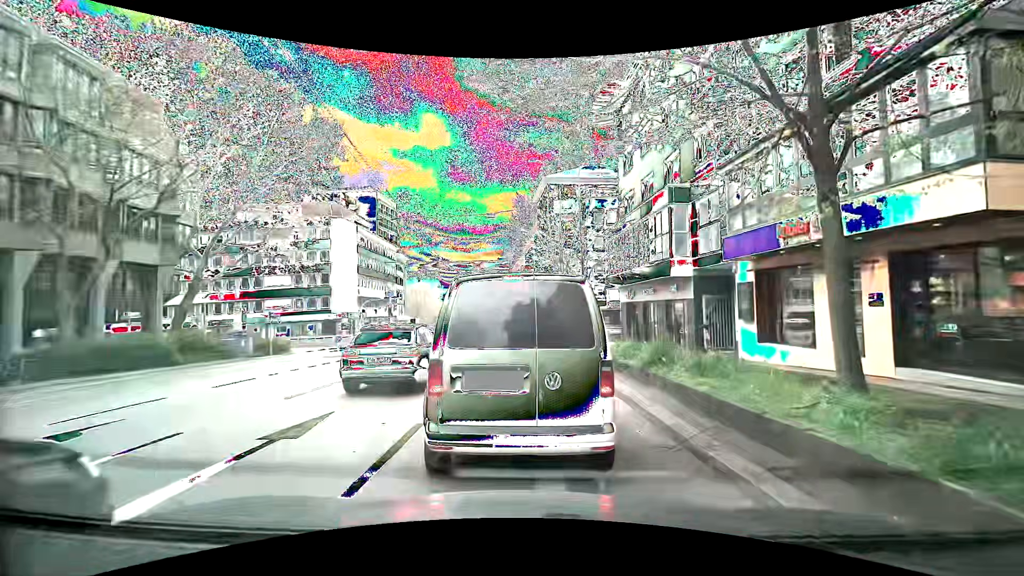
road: secondary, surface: asphalt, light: Day
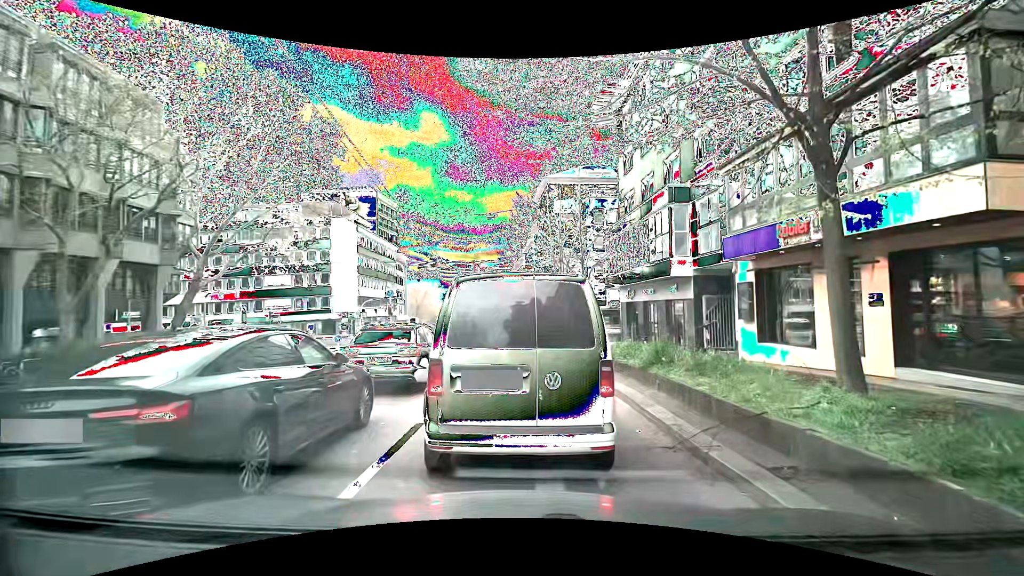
(0.0, +0.1) m; 0°
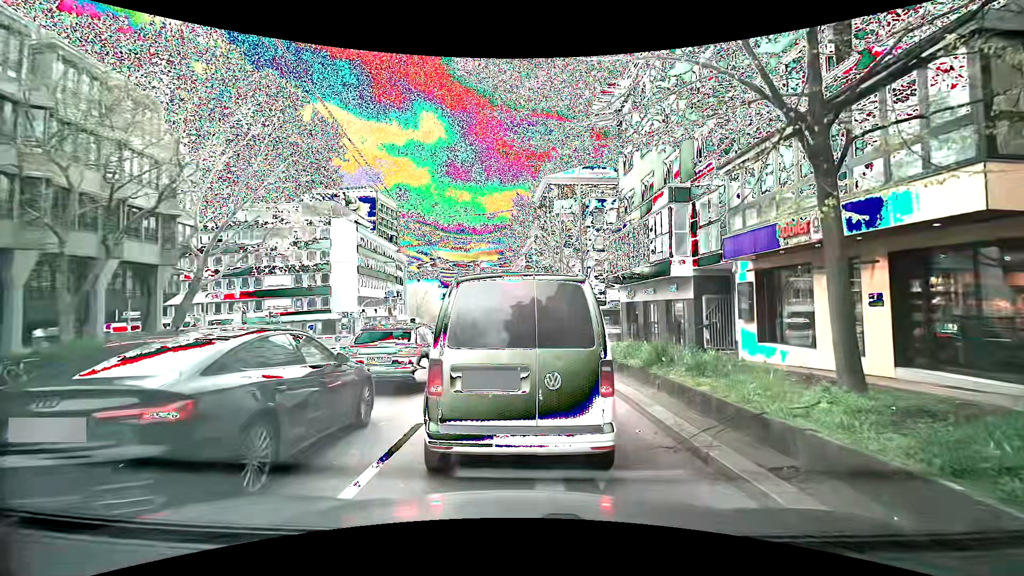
(0.0, 0.0) m; 0°
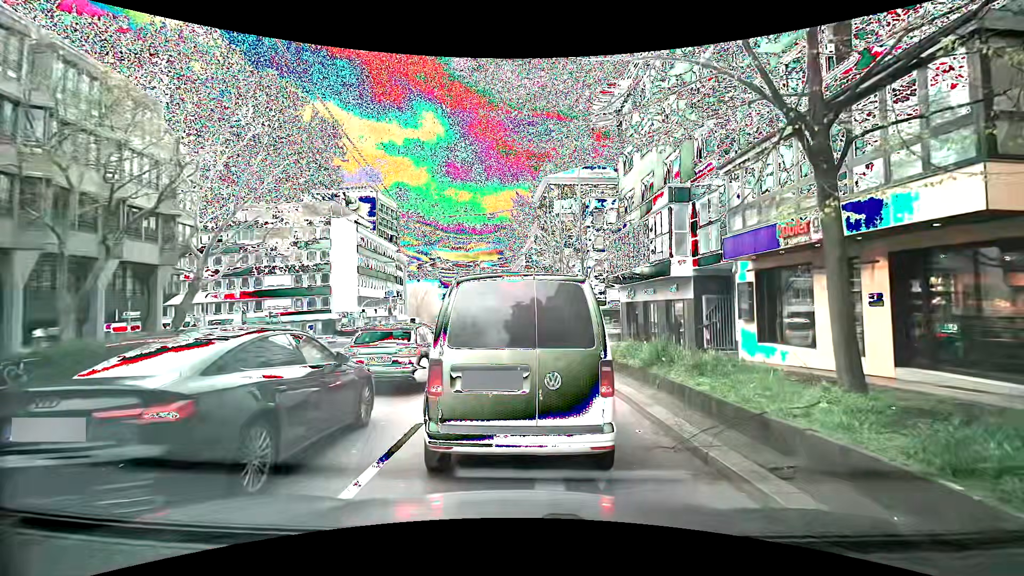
(0.0, 0.0) m; 0°
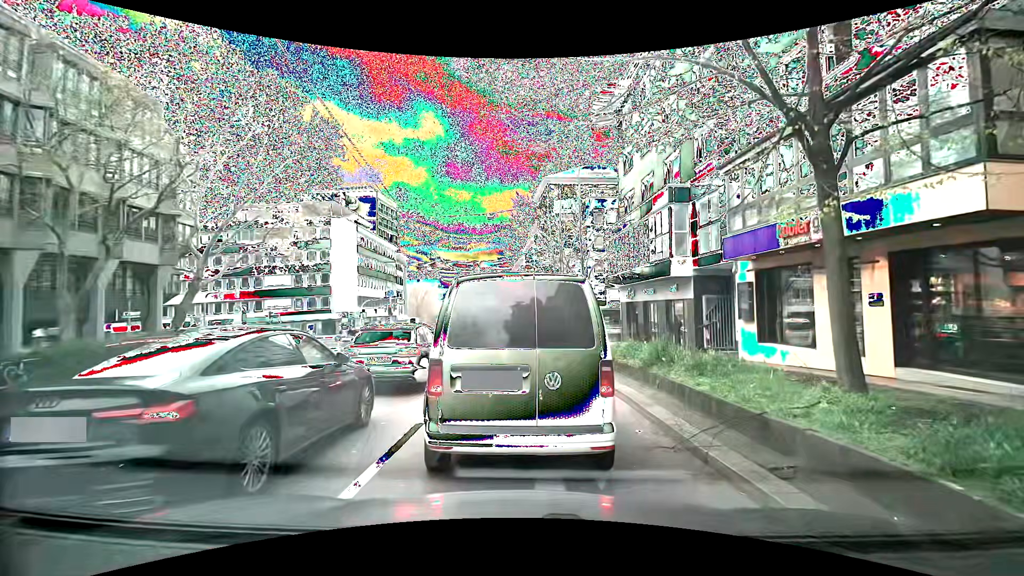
(0.0, 0.0) m; 0°
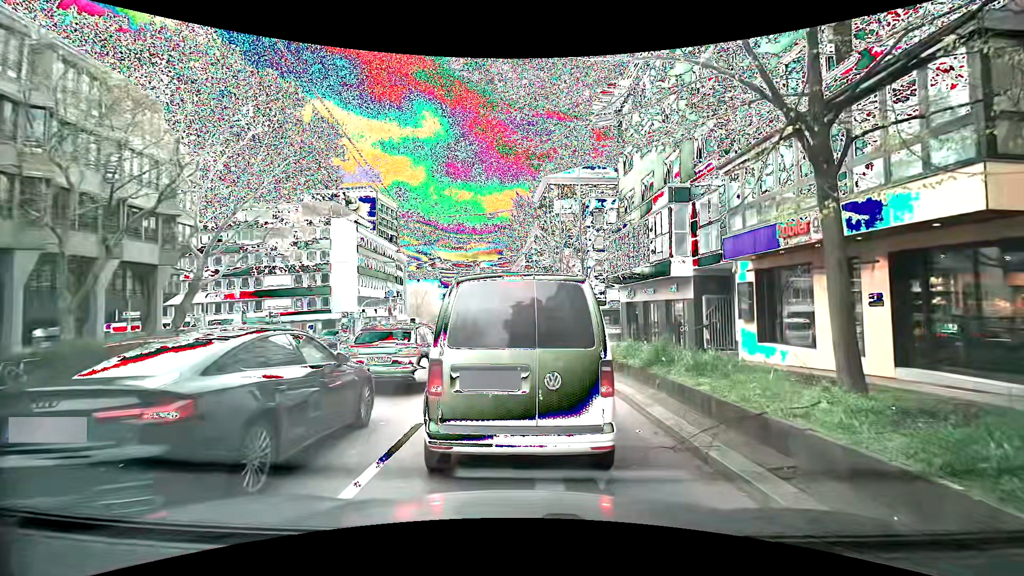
(0.0, 0.0) m; 0°
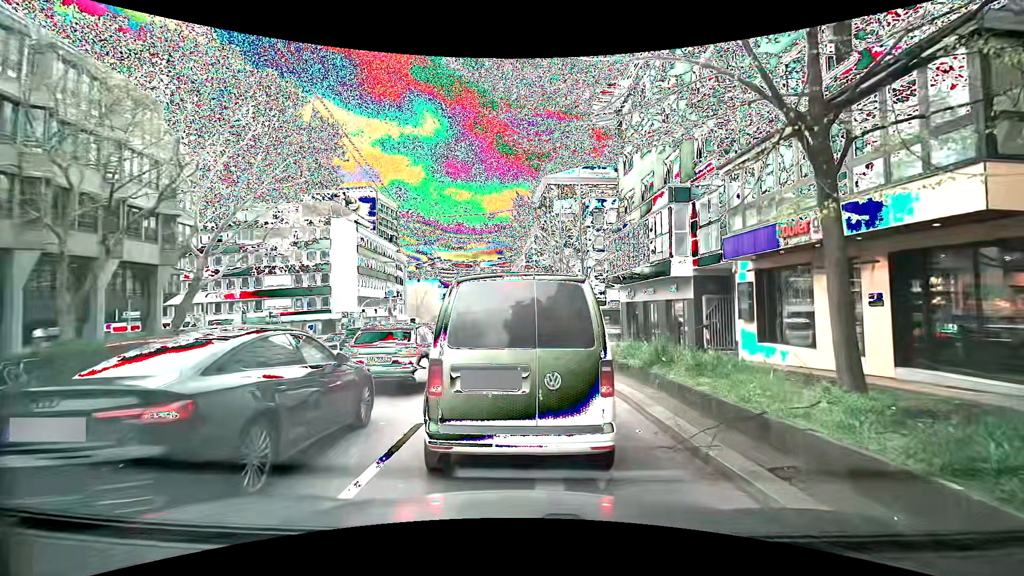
(0.0, 0.0) m; 0°
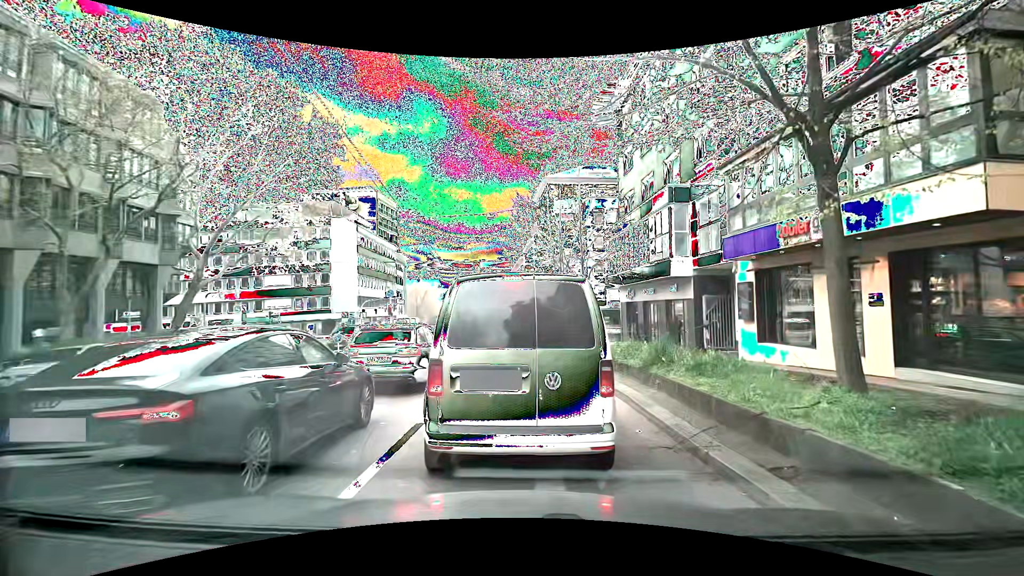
(0.0, 0.0) m; 0°
